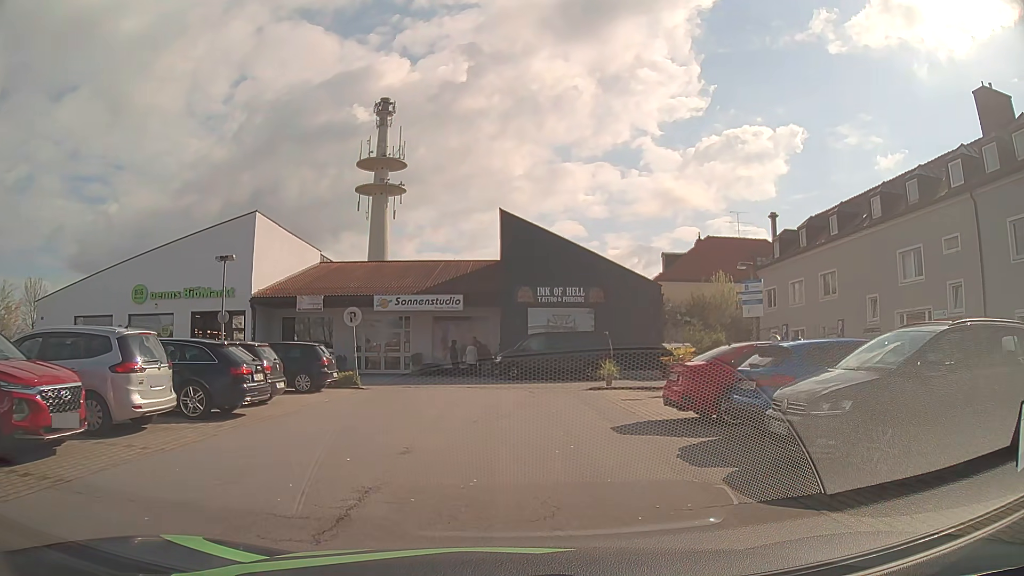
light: Day
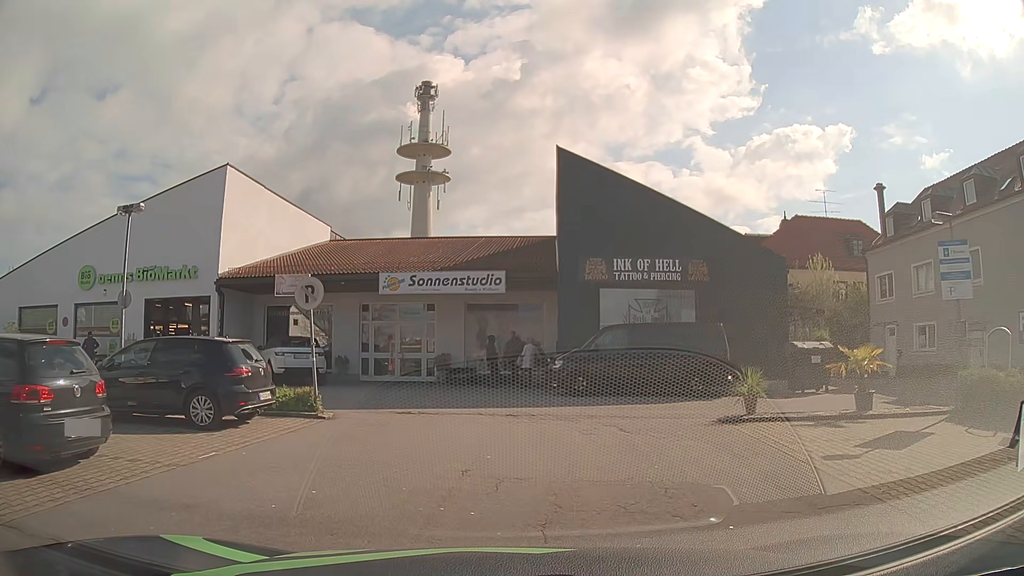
(-0.2, +9.0) m; -5°
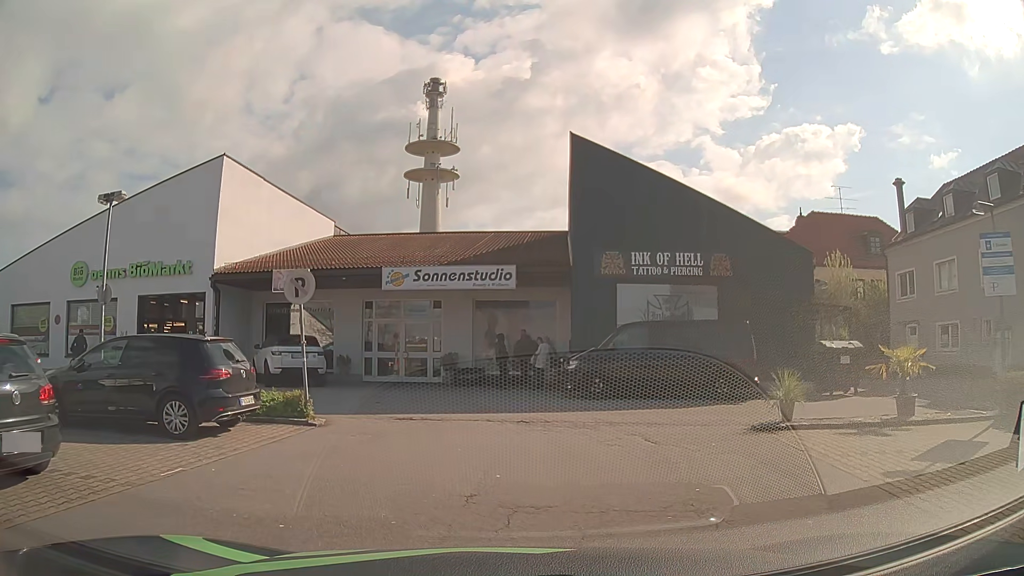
(0.0, +1.2) m; +1°
